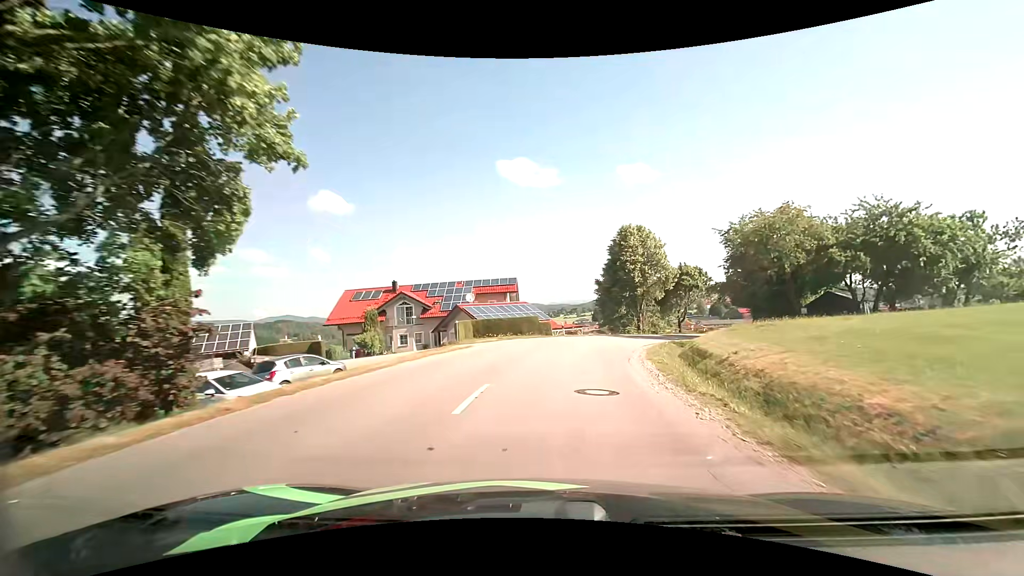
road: tertiary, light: Day
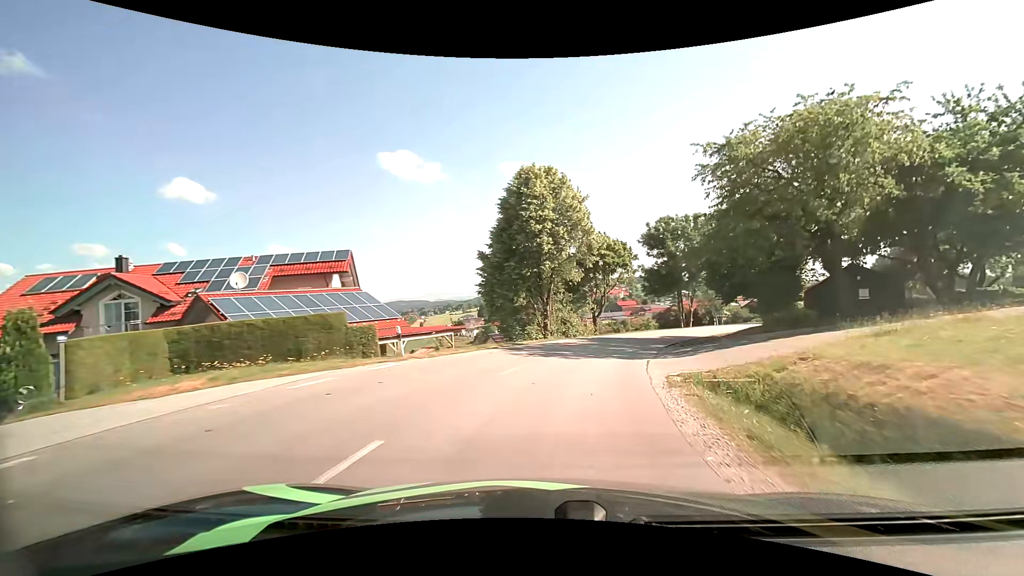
(+2.2, +21.9) m; +12°
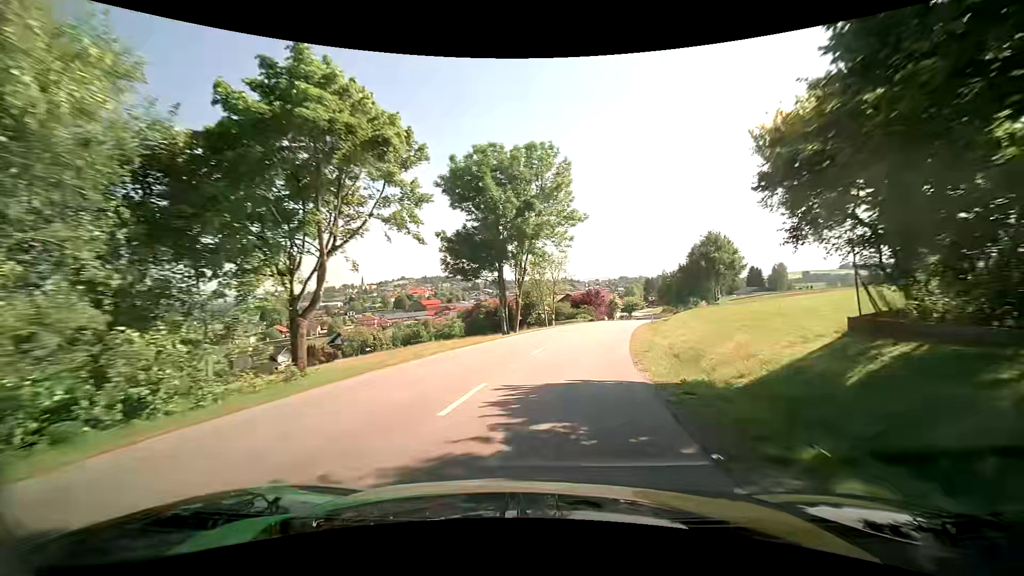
(+6.0, +30.5) m; +22°
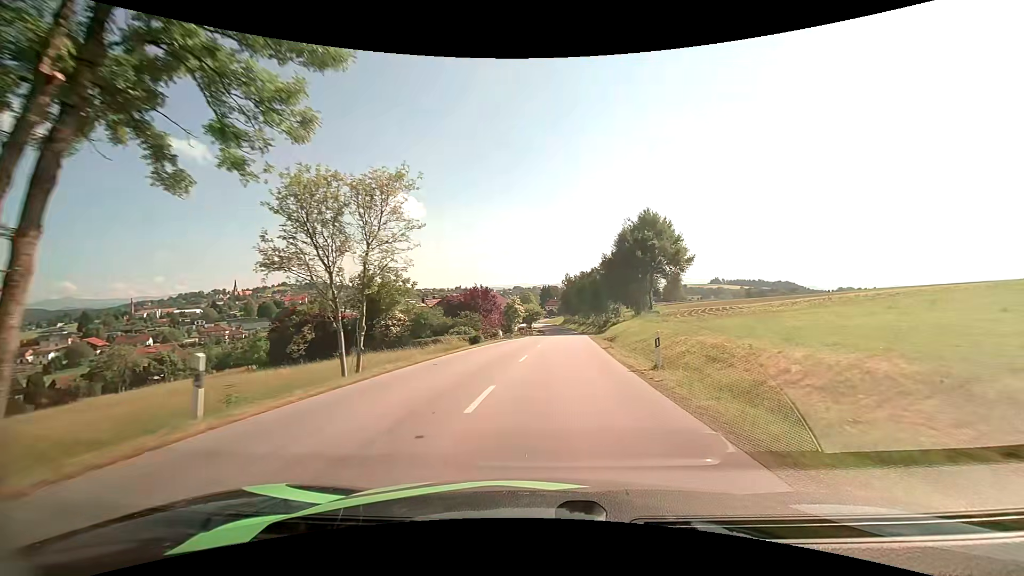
(+4.1, +35.4) m; +12°
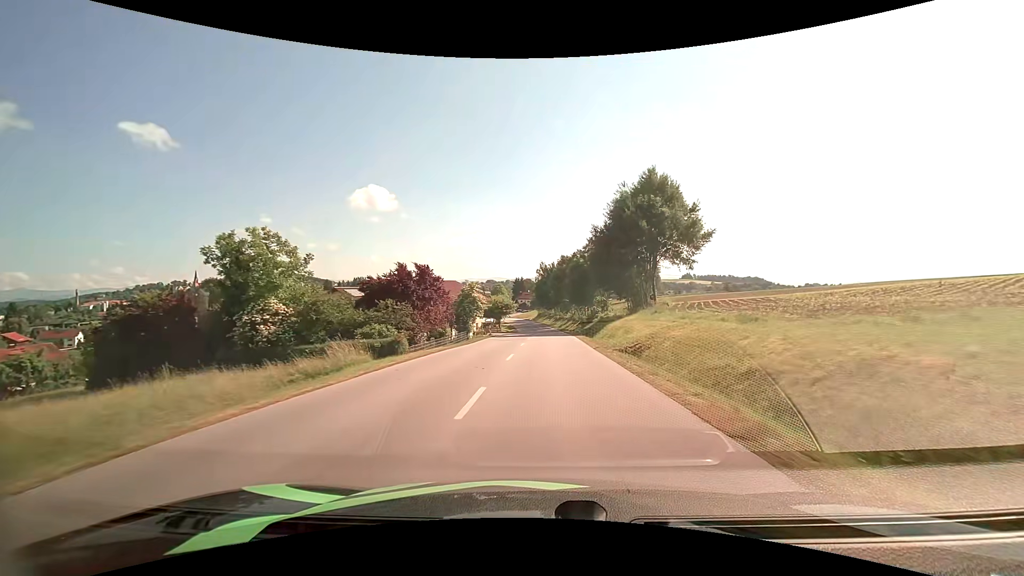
(+0.4, +18.7) m; +3°
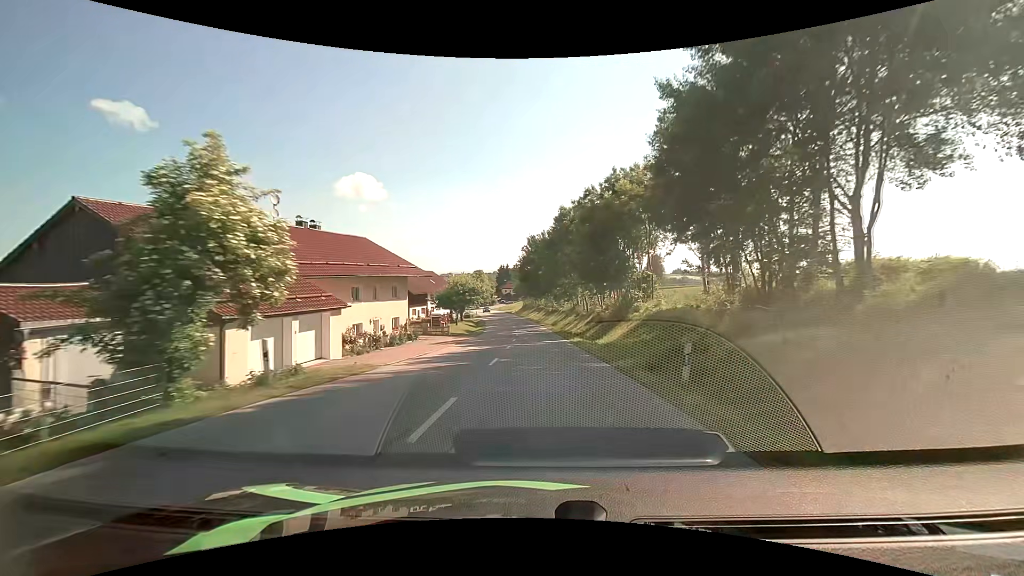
(+0.8, +37.6) m; +2°
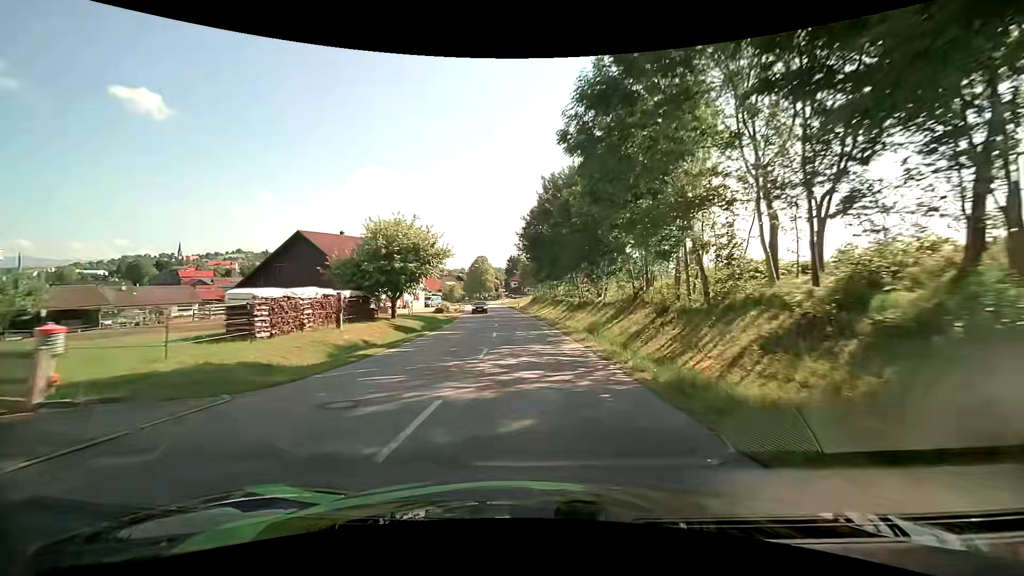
(-0.3, +37.3) m; -2°
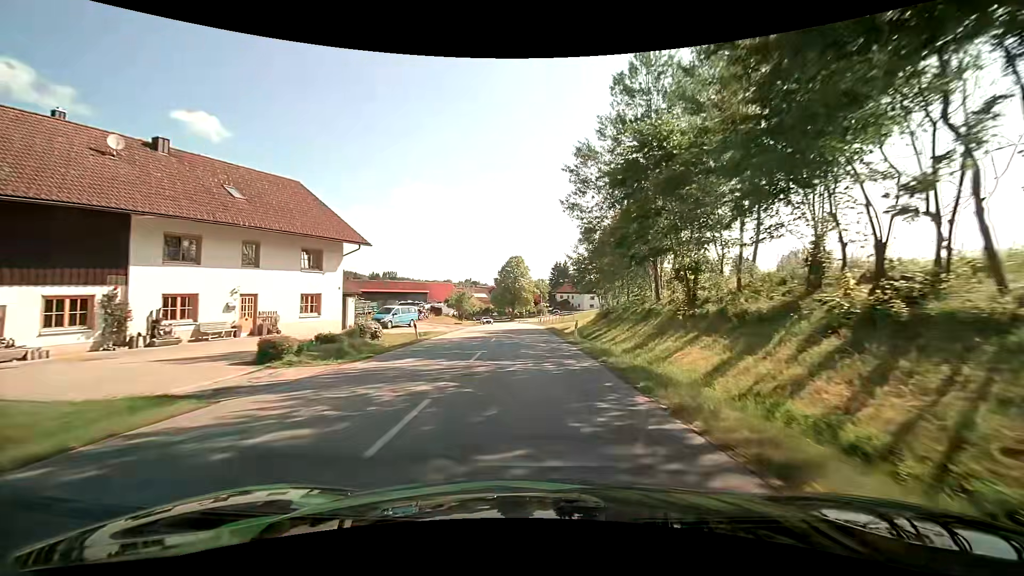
(-2.3, +45.4) m; -6°
(0, +10) (0, +20) (0, +30) (-1, +40) (-1, +50) (-1, +60) (-2, +70) (-2, +80) (-3, +90) (-5, +100) m
